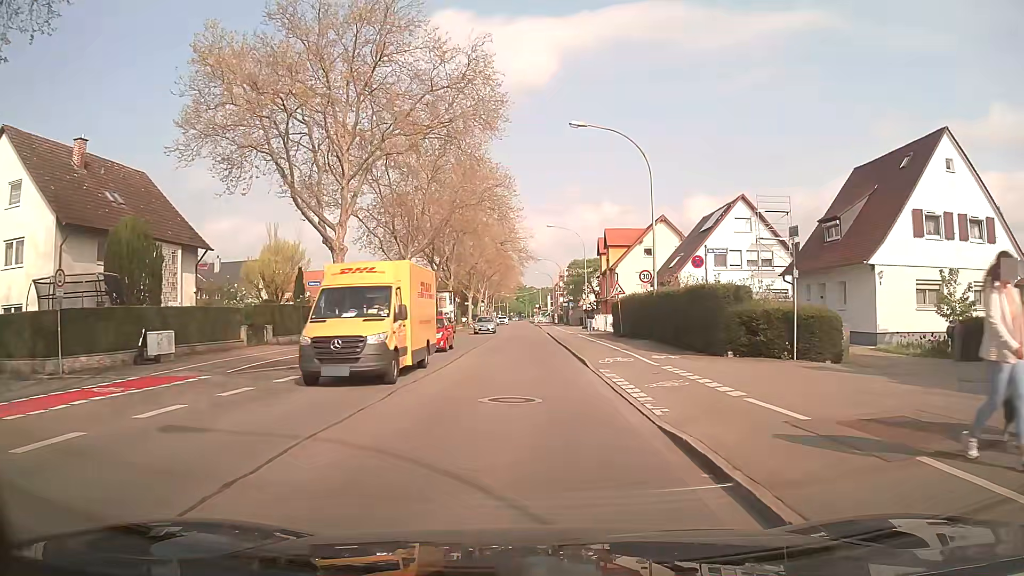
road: secondary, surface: asphalt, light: Day
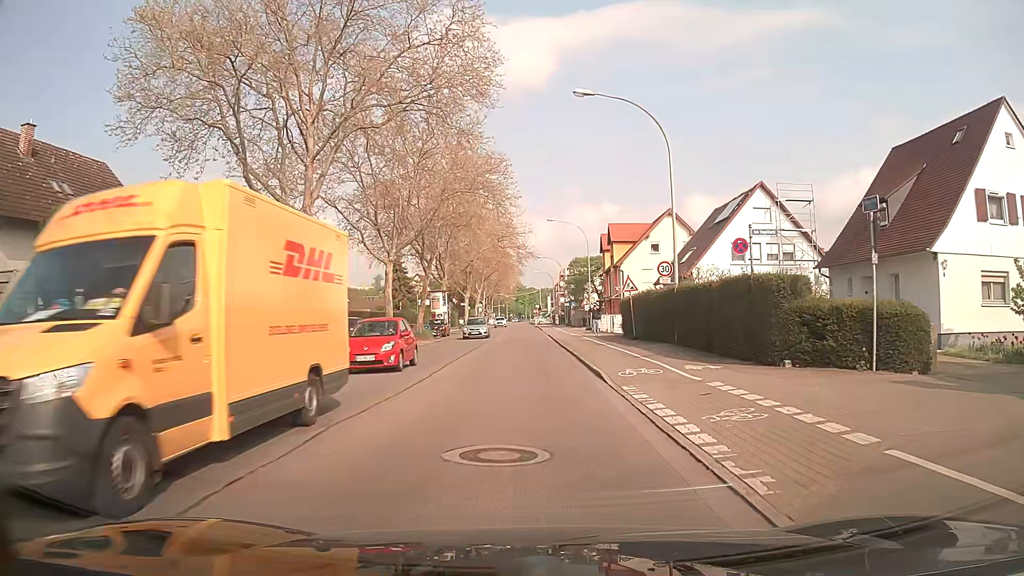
(0.0, +4.5) m; 0°
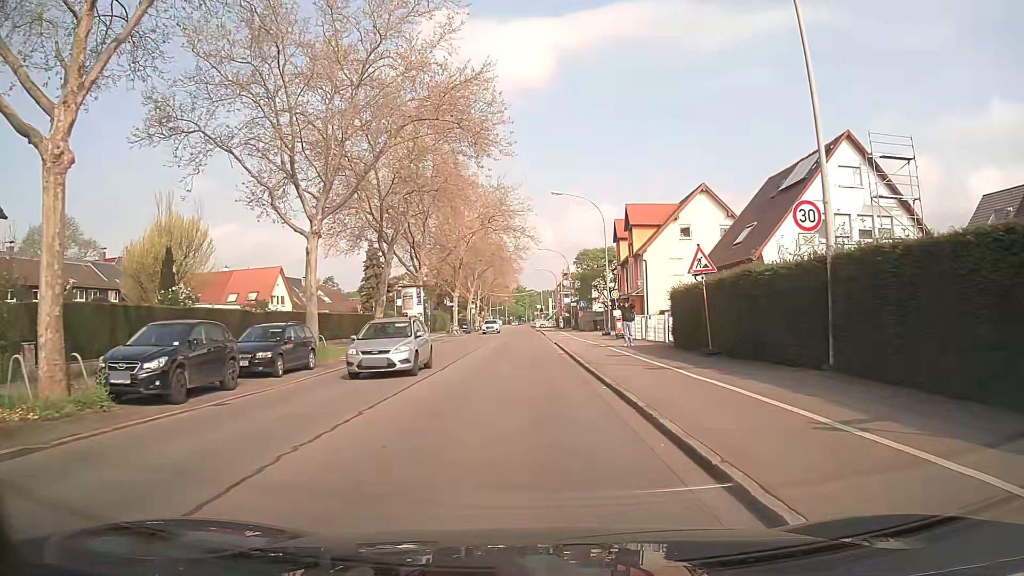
(0.0, +13.6) m; 0°
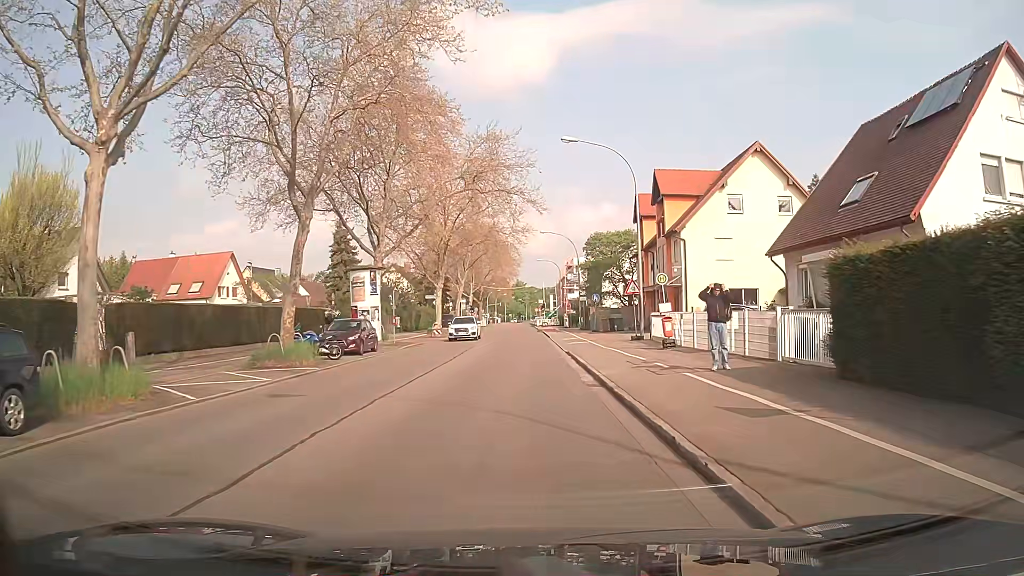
(0.0, +13.5) m; -1°
(0, +10) (0, +20) (0, +30) (0, +40) (0, +50) (0, +60) (0, +70) (0, +80) (0, +90) (0, +100) m
